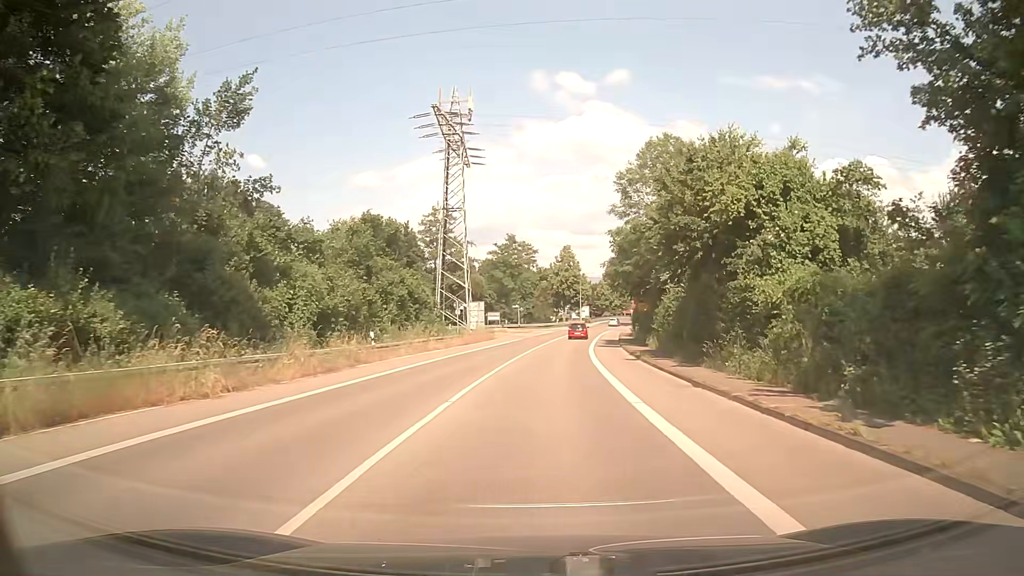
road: tertiary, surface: asphalt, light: Day
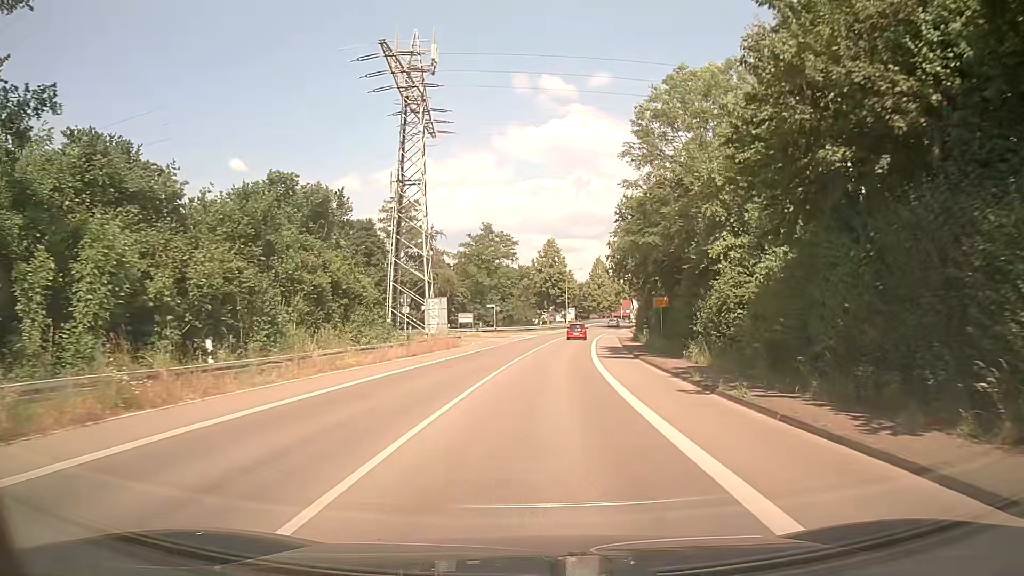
(+0.1, +14.1) m; +1°
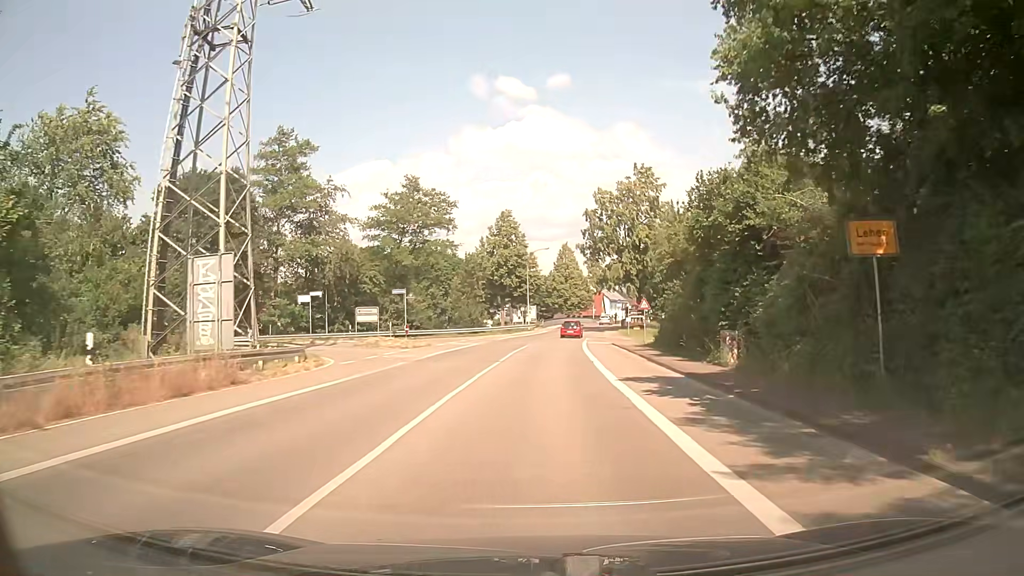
(+1.0, +28.5) m; +4°
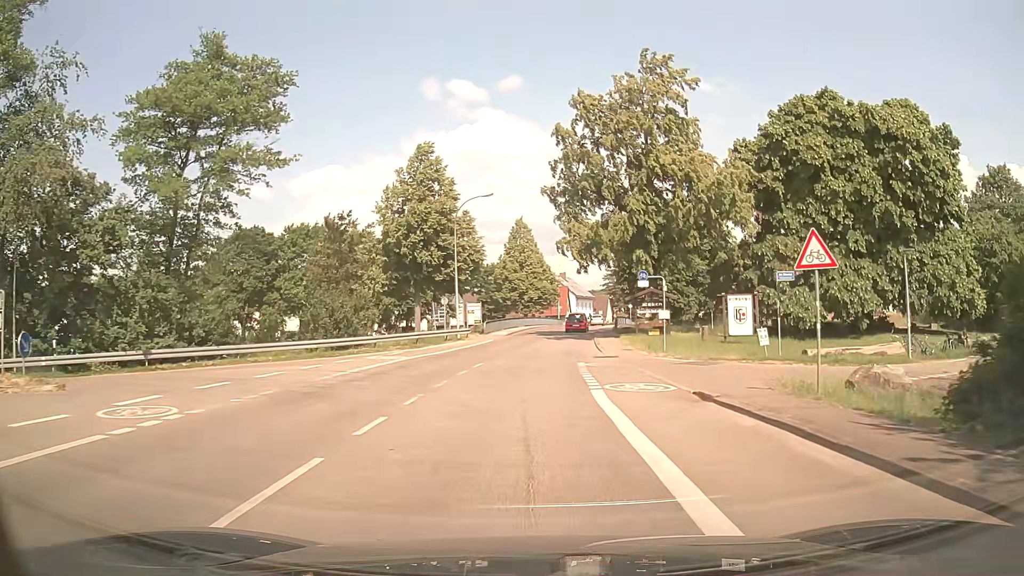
(+1.3, +32.3) m; +4°
